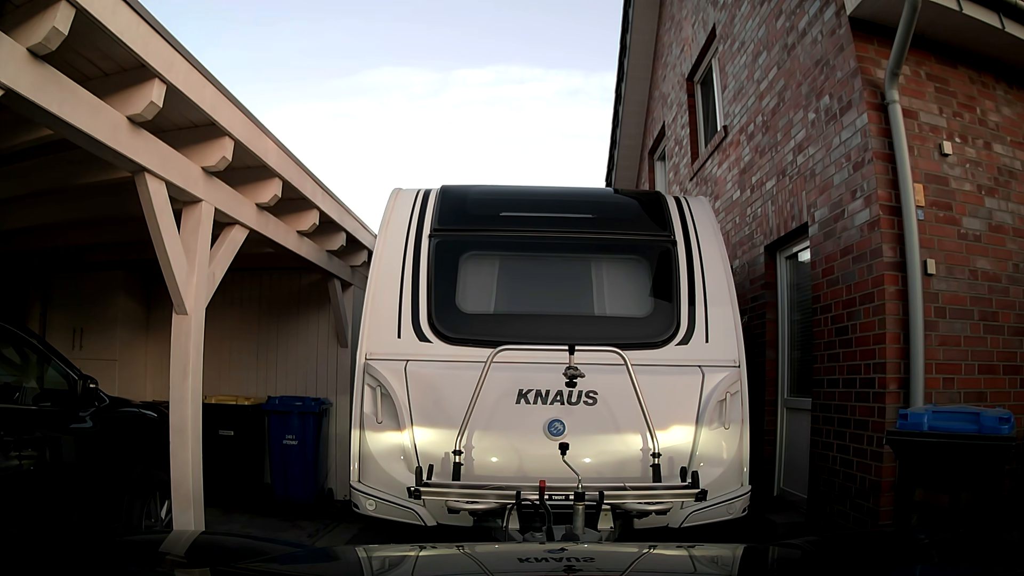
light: Day
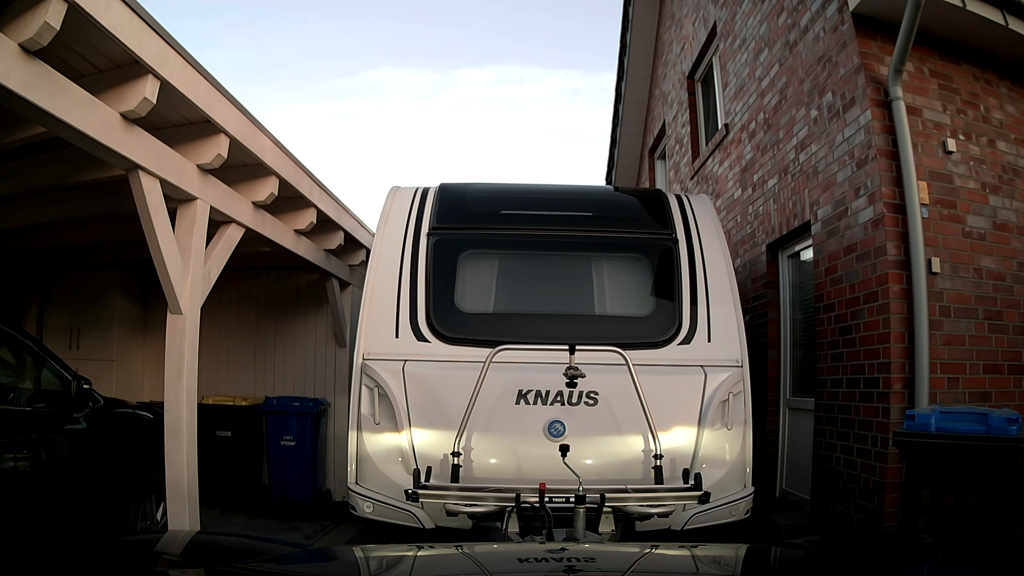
(0.0, +0.1) m; 0°
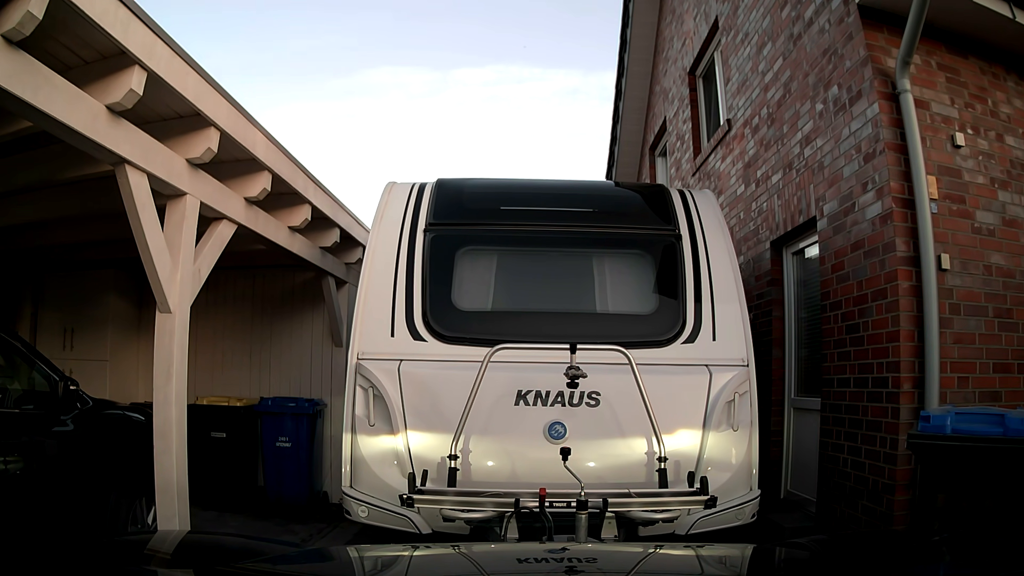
(0.0, +0.1) m; 0°
